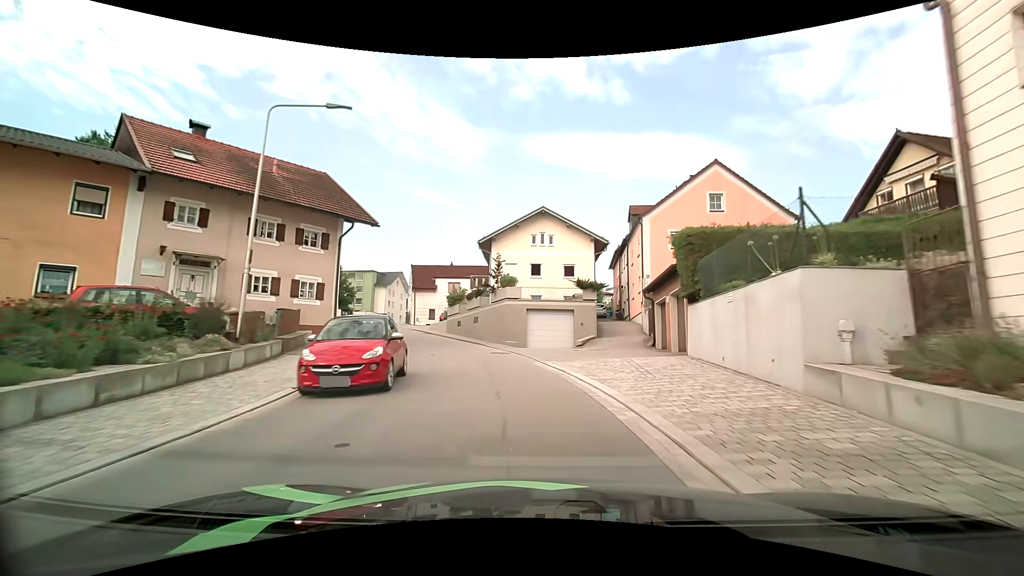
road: tertiary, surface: asphalt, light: Day
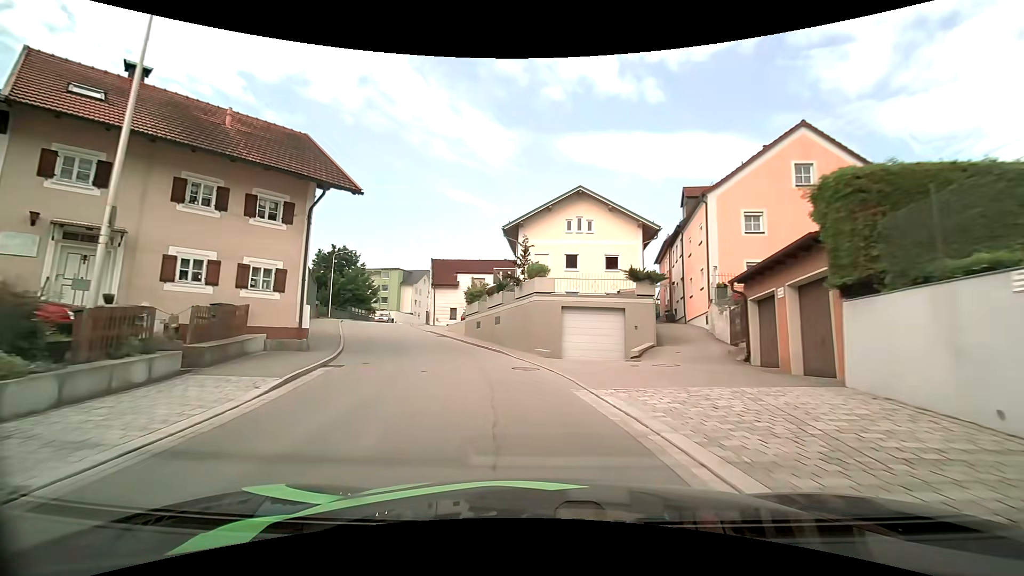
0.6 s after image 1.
(-0.1, +6.2) m; -3°
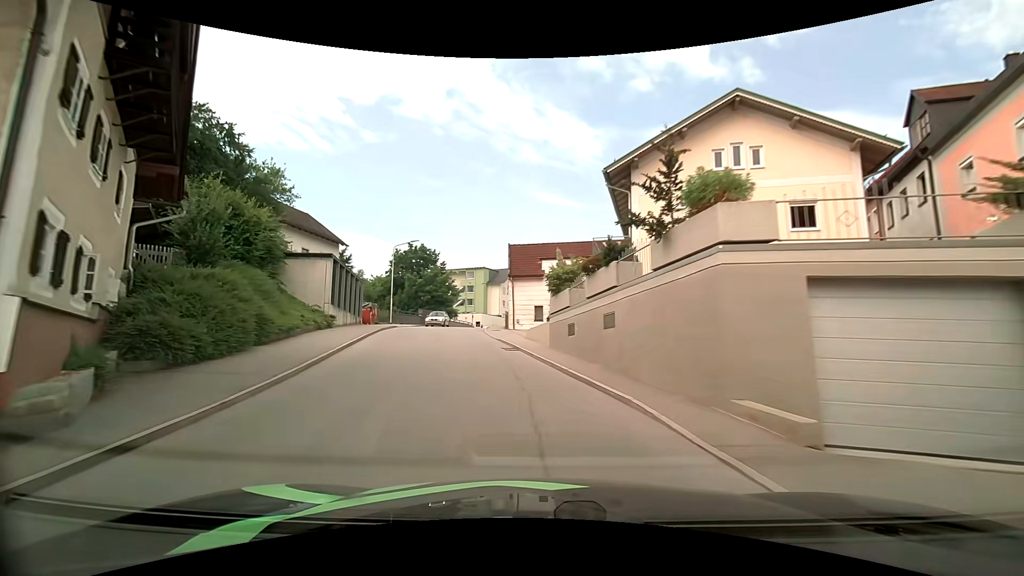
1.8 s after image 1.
(-1.0, +12.3) m; -11°
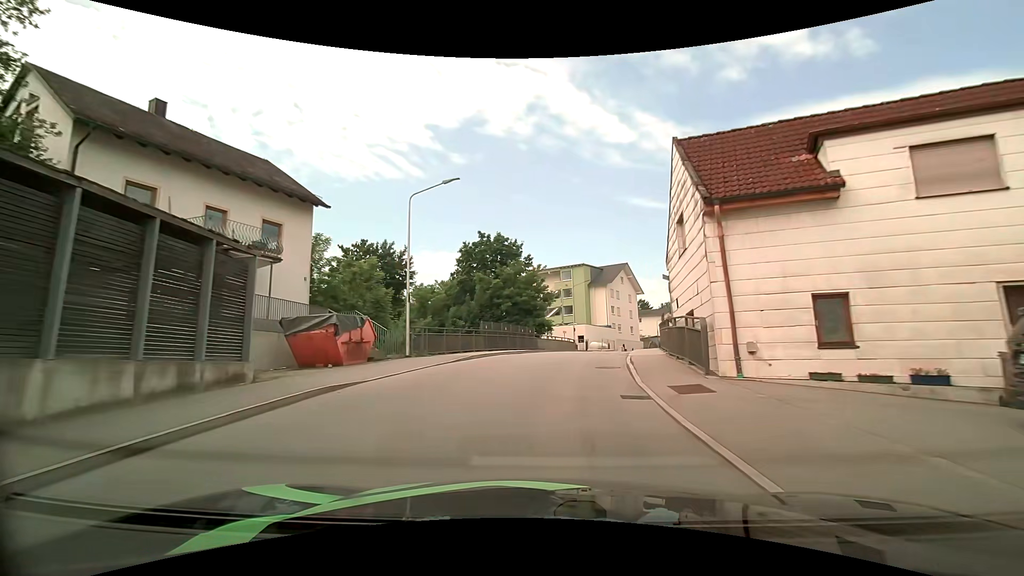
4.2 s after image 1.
(-3.6, +25.2) m; -11°
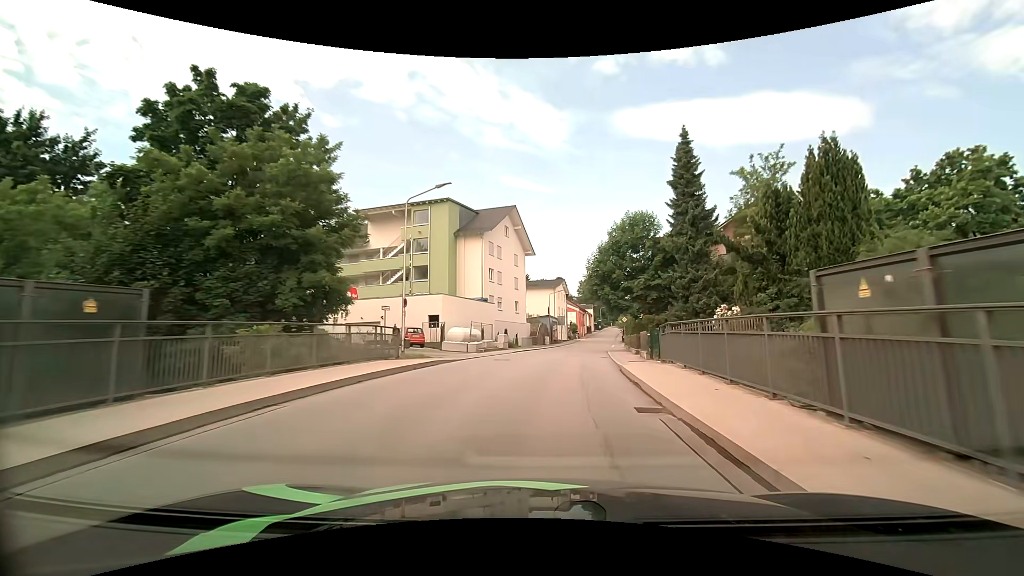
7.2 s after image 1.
(+3.9, +32.8) m; +14°
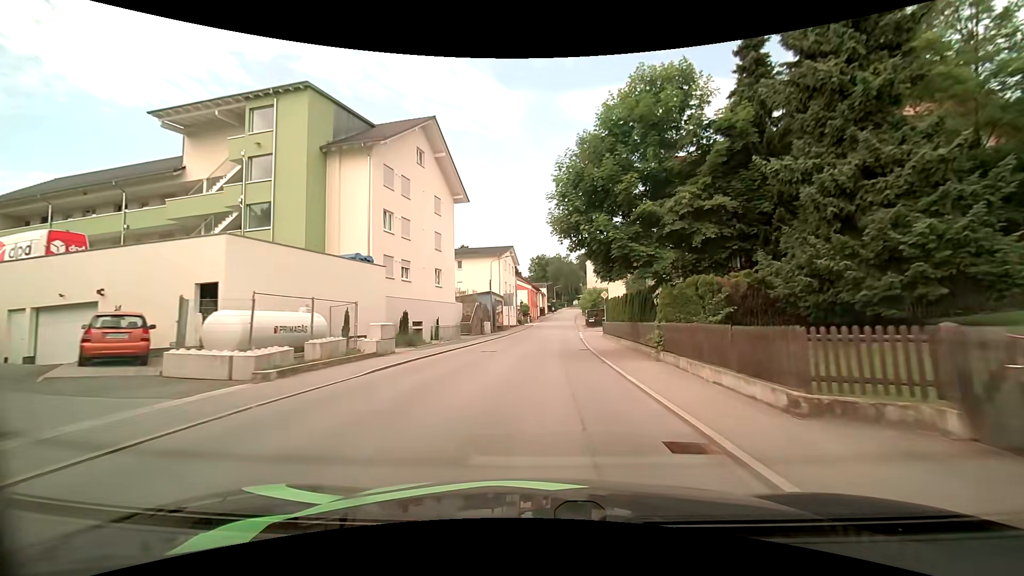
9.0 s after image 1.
(+1.3, +21.9) m; +6°
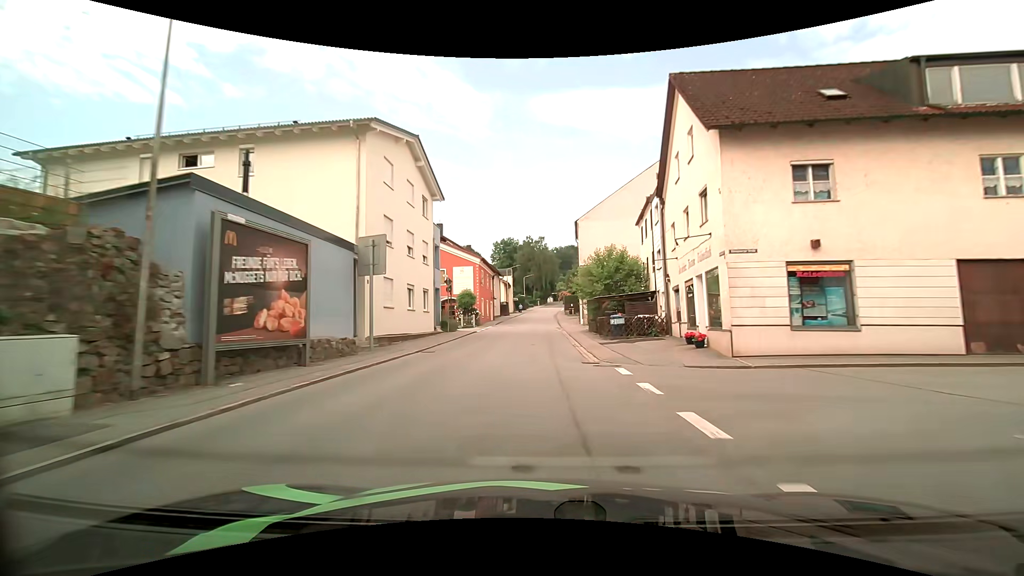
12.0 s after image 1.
(+1.3, +41.6) m; +3°
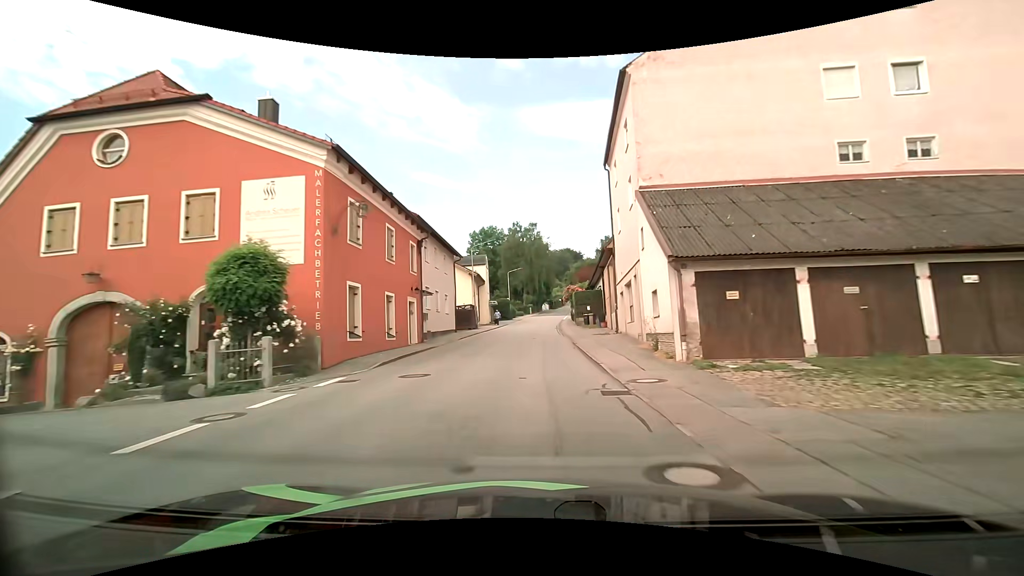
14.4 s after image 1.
(+0.2, +34.8) m; +1°
(0, +10) (0, +20) (0, +30) (0, +40) (0, +50) (+1, +60) (+1, +70) (+2, +80) (+3, +90) (+5, +100) m
